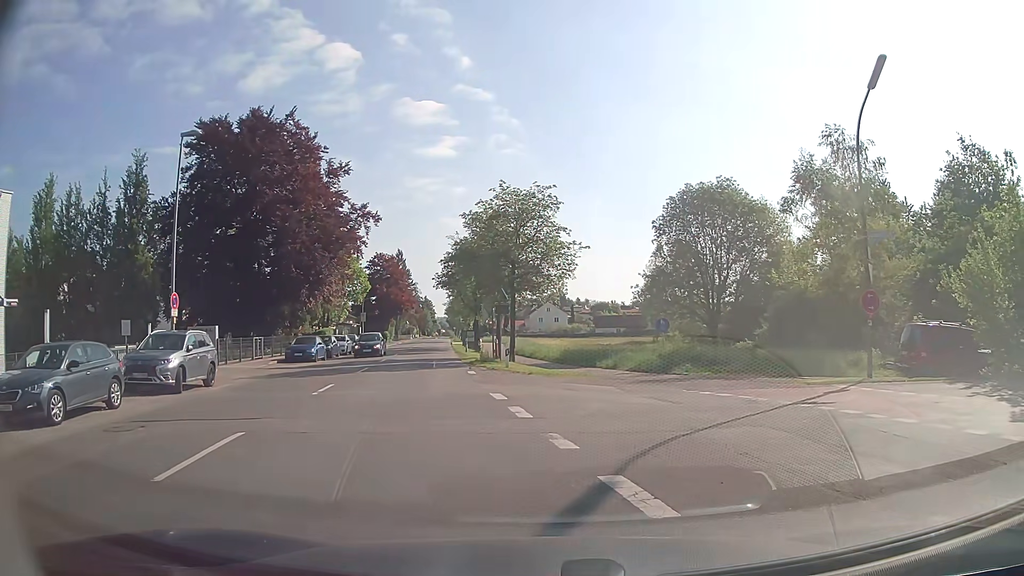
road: tertiary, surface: asphalt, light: Day
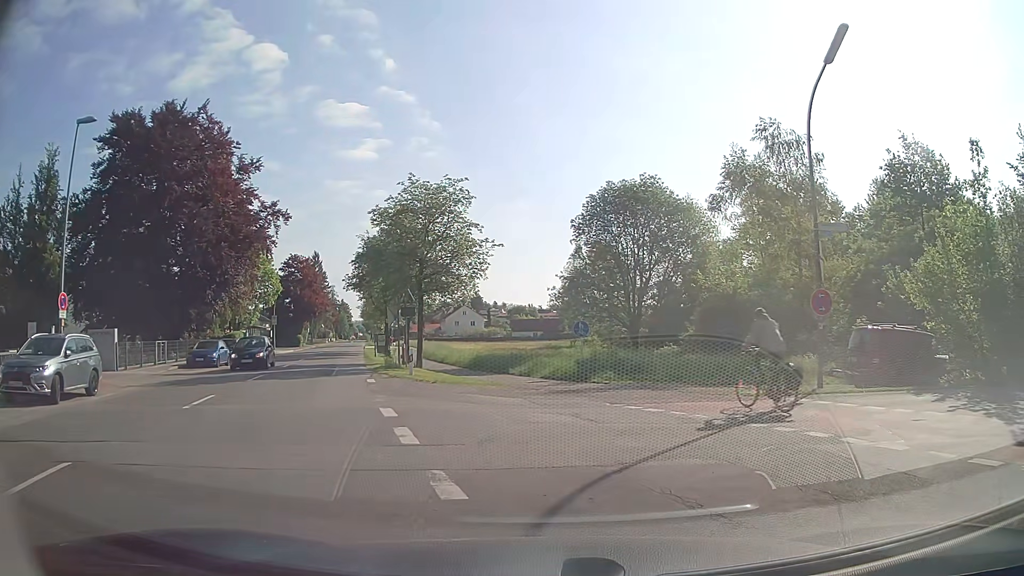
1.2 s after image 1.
(+0.1, +2.1) m; +8°
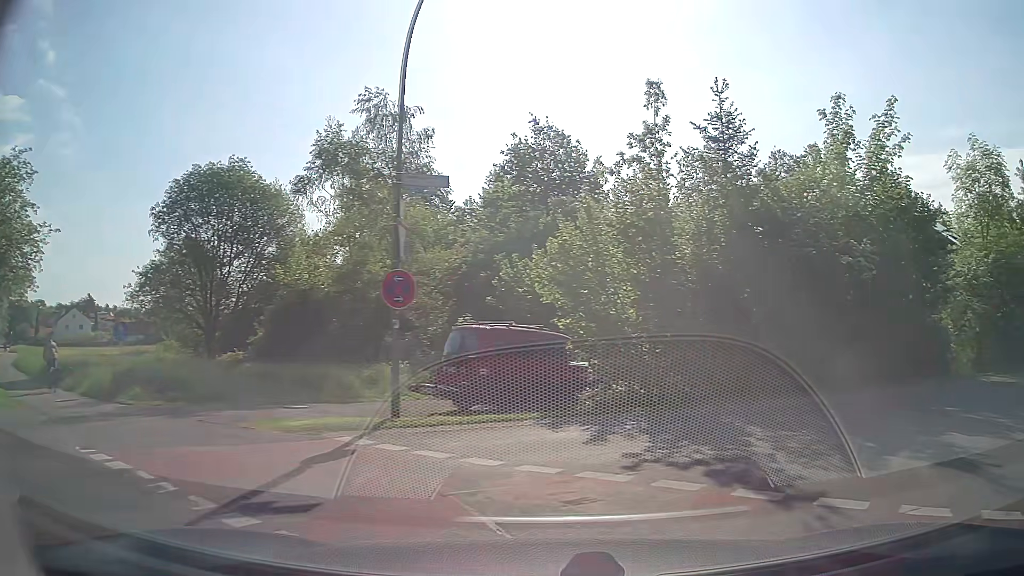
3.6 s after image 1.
(+1.4, +5.0) m; +36°
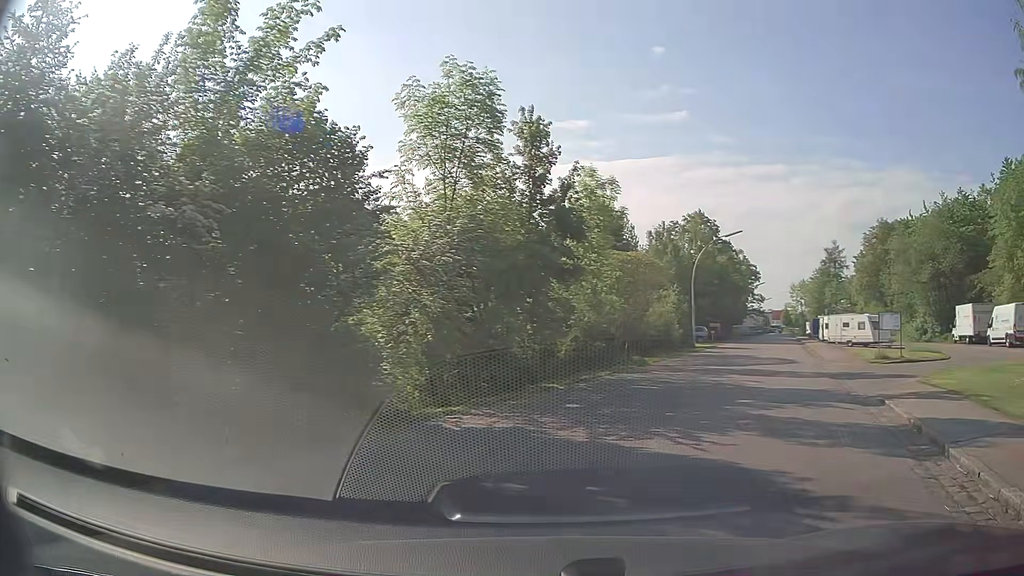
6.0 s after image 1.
(+3.2, +7.1) m; +46°
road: residential
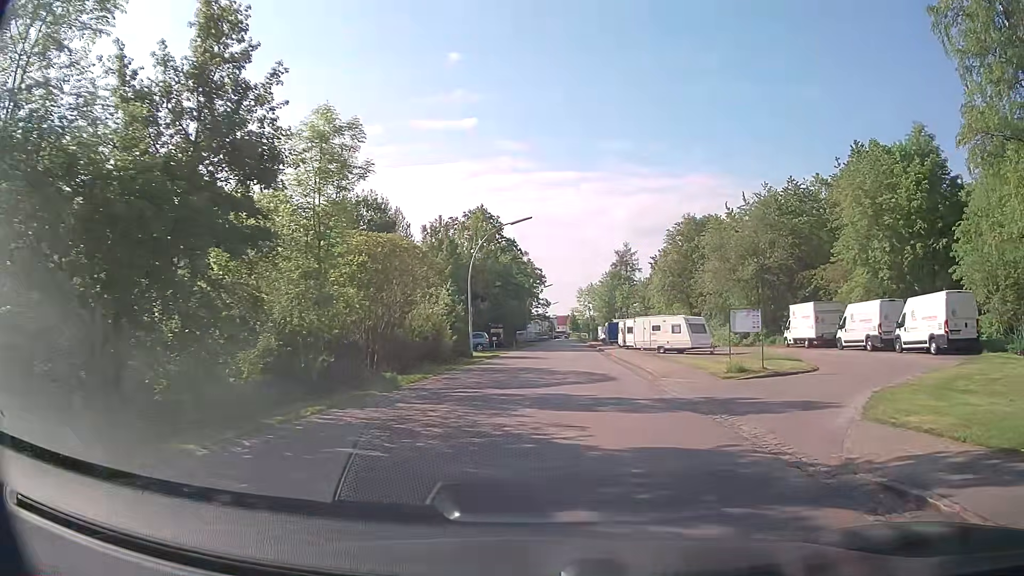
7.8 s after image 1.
(+1.5, +7.8) m; +20°
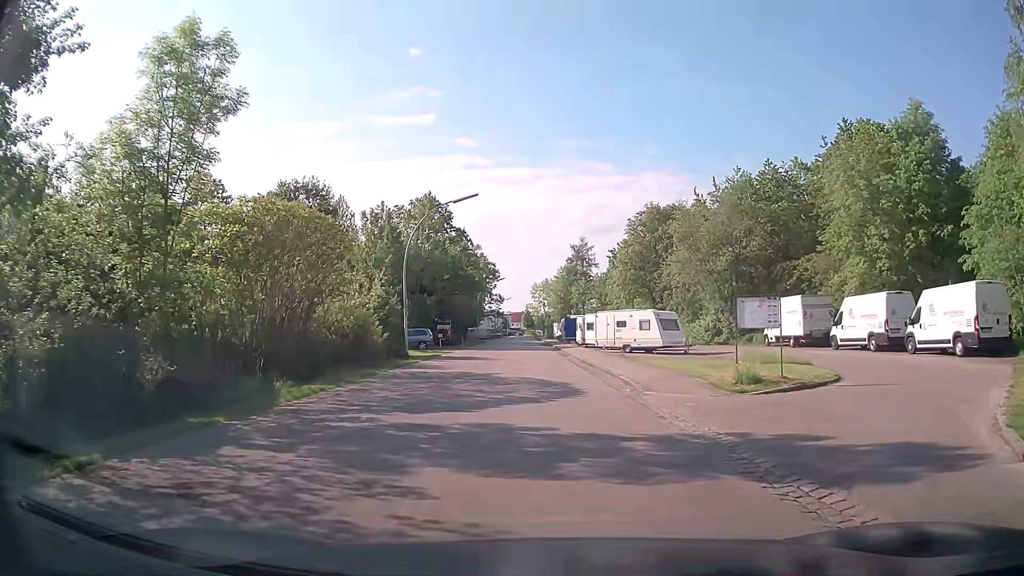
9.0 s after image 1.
(+0.2, +5.6) m; +3°
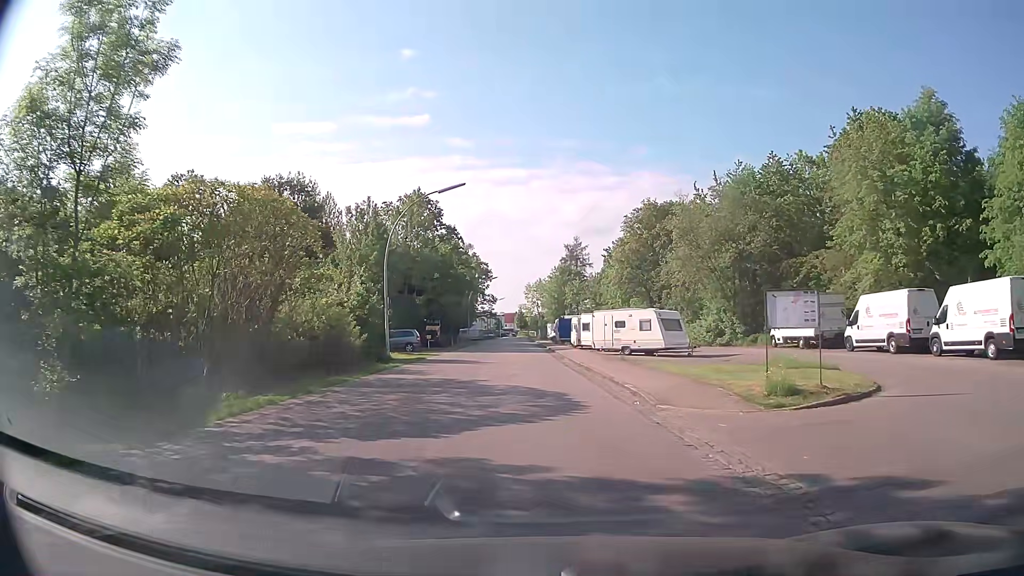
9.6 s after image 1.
(0.0, +2.6) m; 0°
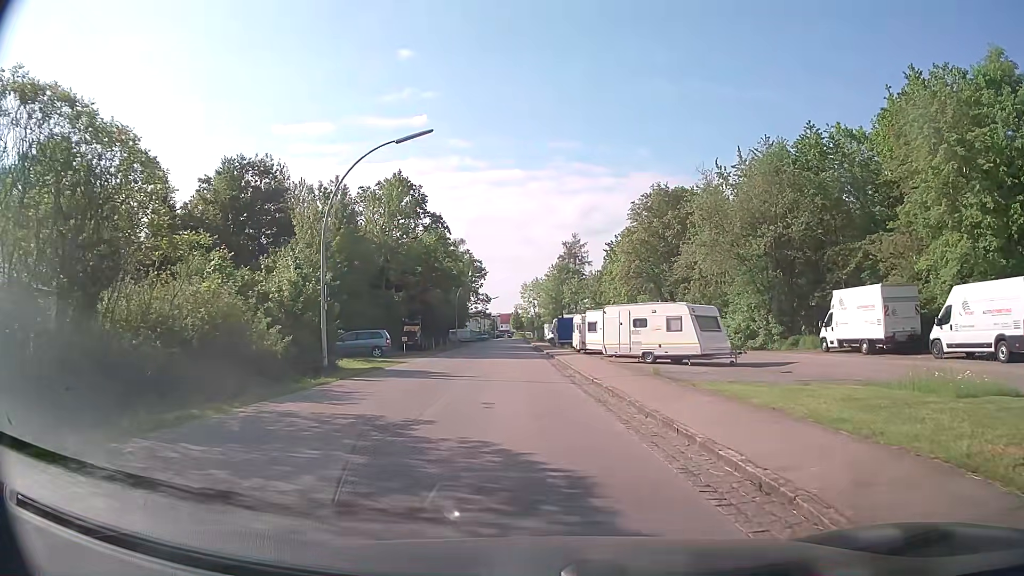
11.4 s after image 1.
(0.0, +8.6) m; 0°
